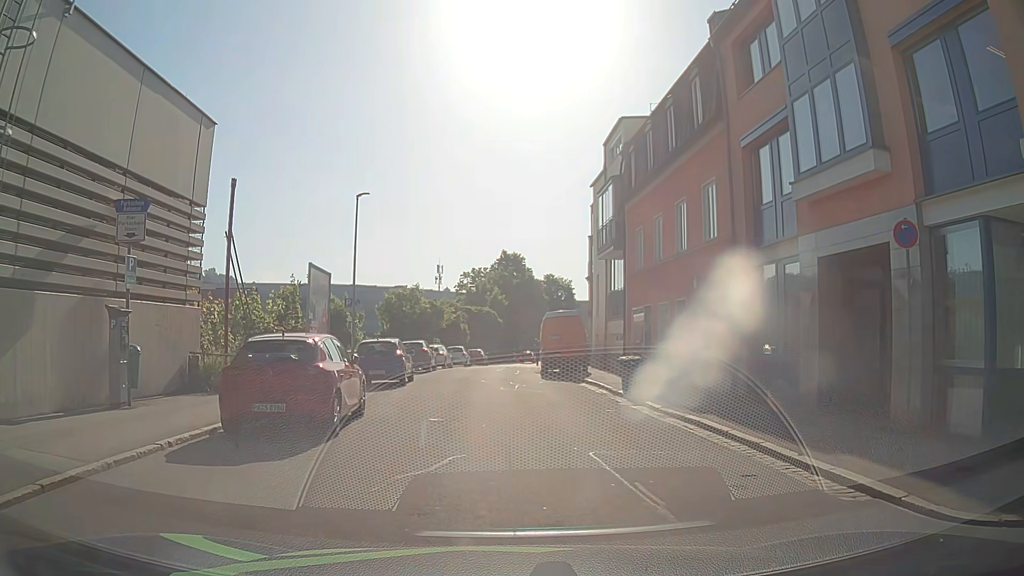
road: residential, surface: asphalt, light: Day
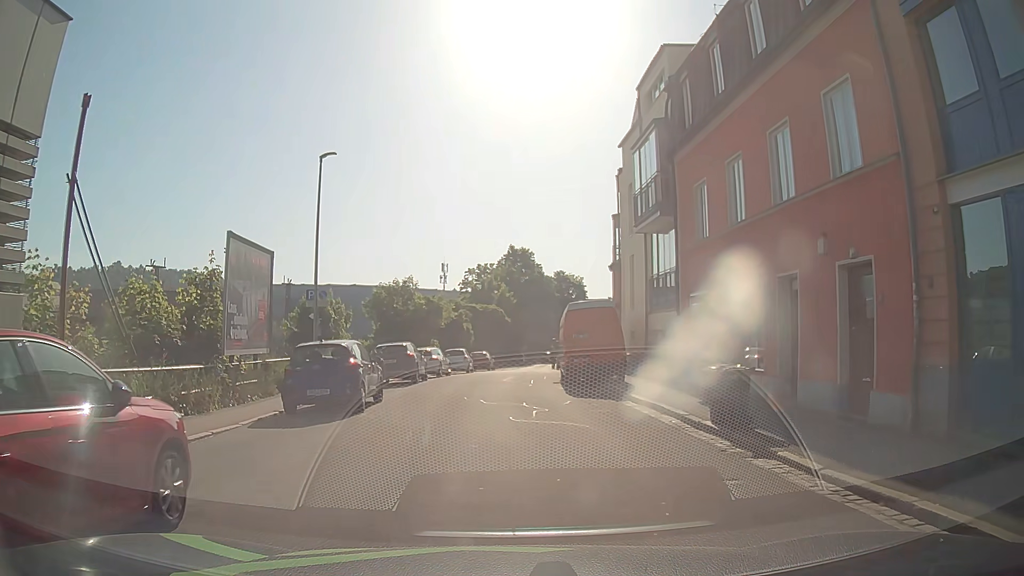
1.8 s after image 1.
(0.0, +7.5) m; -1°
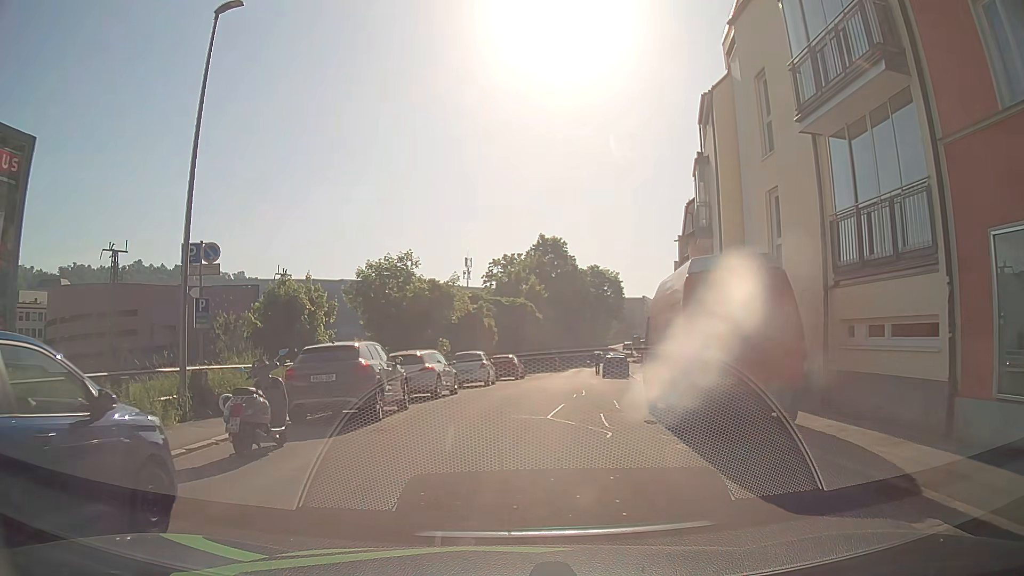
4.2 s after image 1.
(0.0, +12.0) m; -1°
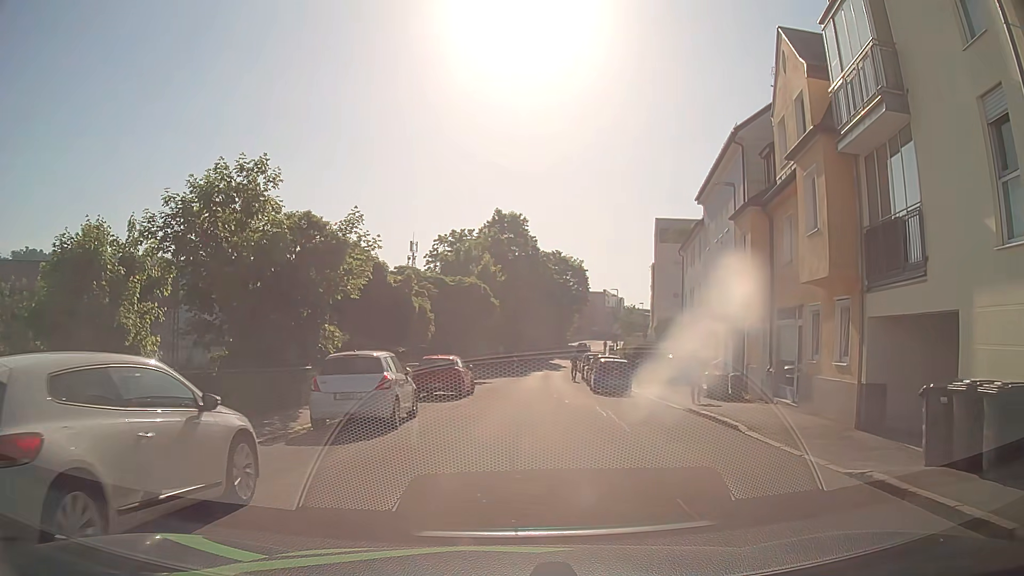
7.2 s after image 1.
(+0.6, +15.4) m; +6°
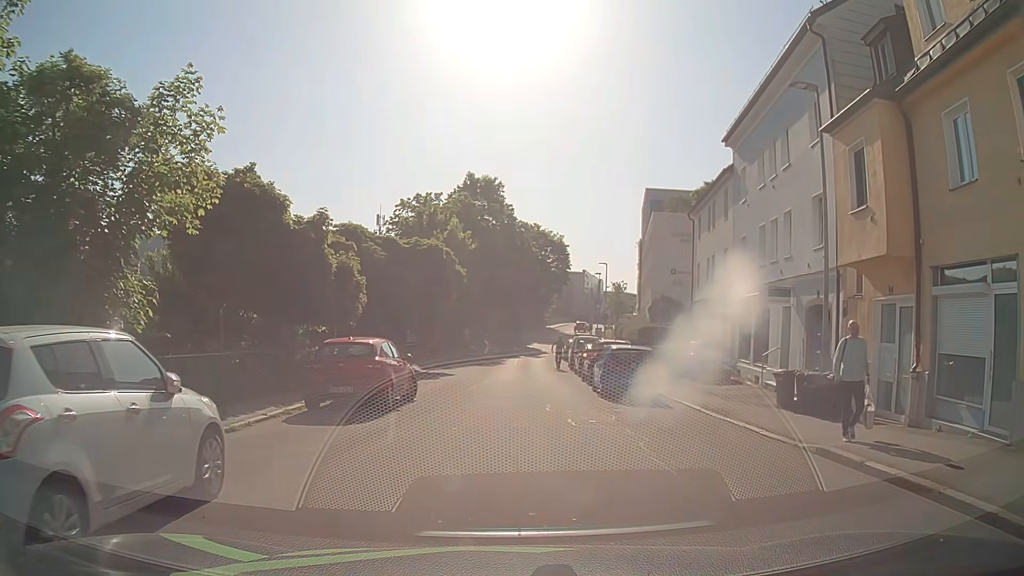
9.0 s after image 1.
(+0.2, +9.7) m; +3°
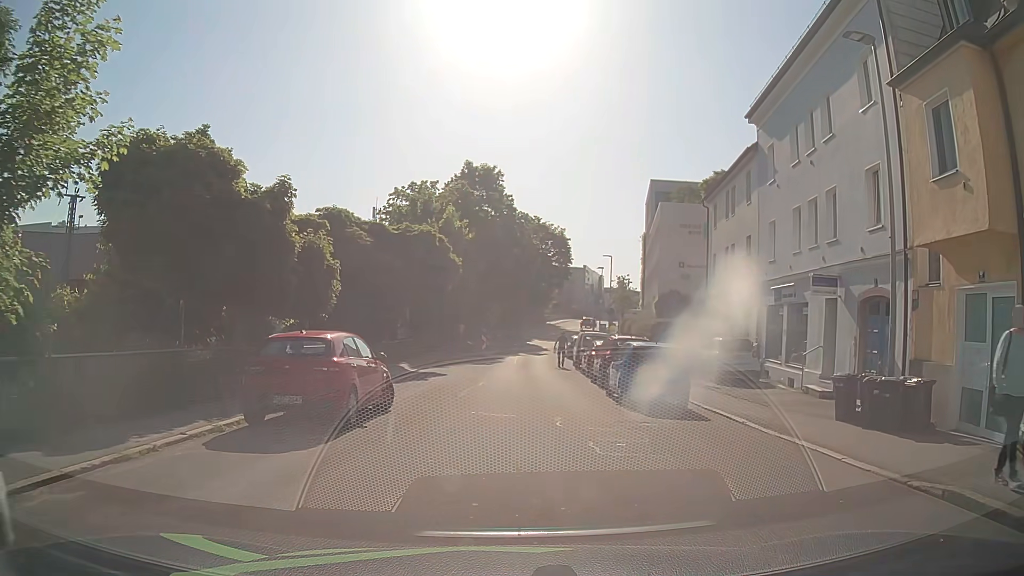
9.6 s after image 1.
(0.0, +3.2) m; 0°
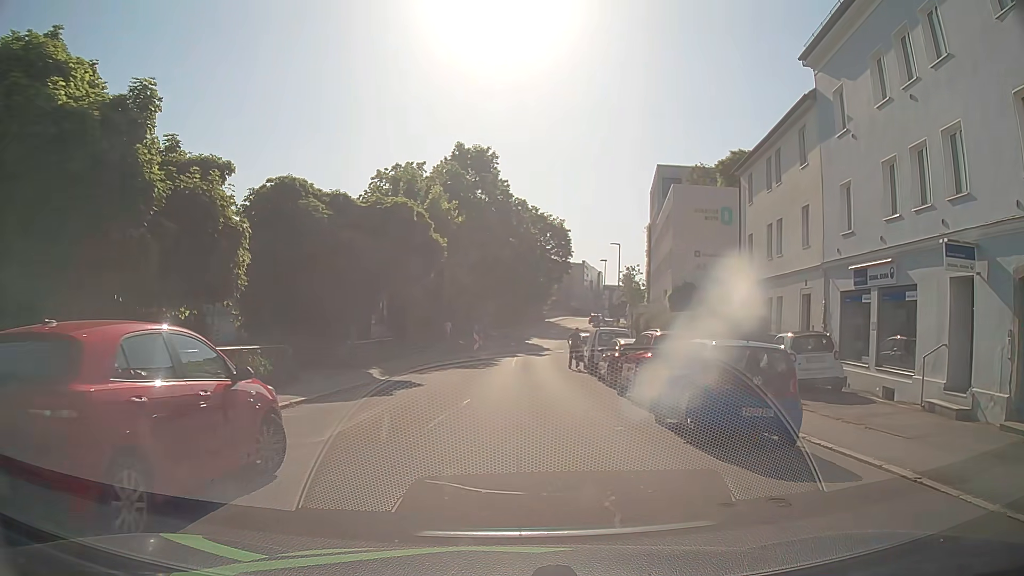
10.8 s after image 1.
(0.0, +6.3) m; -1°
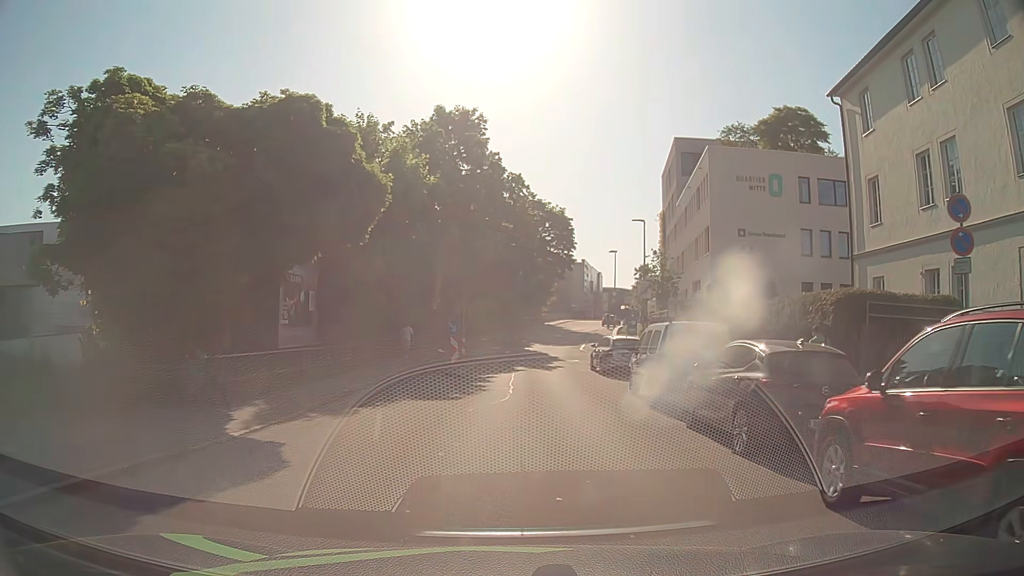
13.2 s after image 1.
(+0.4, +11.9) m; +1°
(0, +10) (+1, +20) (+1, +30) (+2, +40) (+4, +50) (+6, +60) (+8, +69) (+11, +79) (+17, +87) (+26, +90) m
